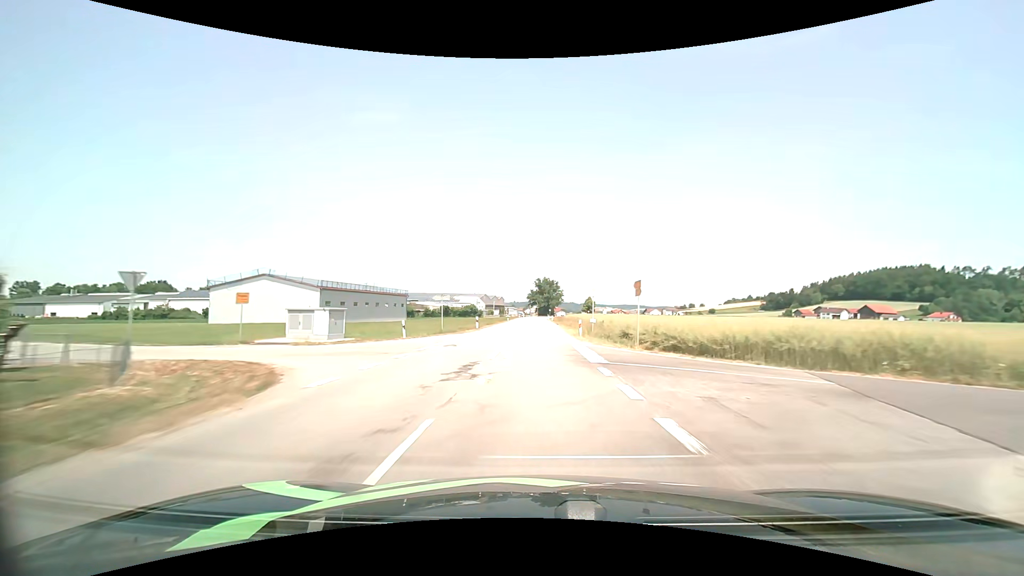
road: secondary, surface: asphalt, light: Day
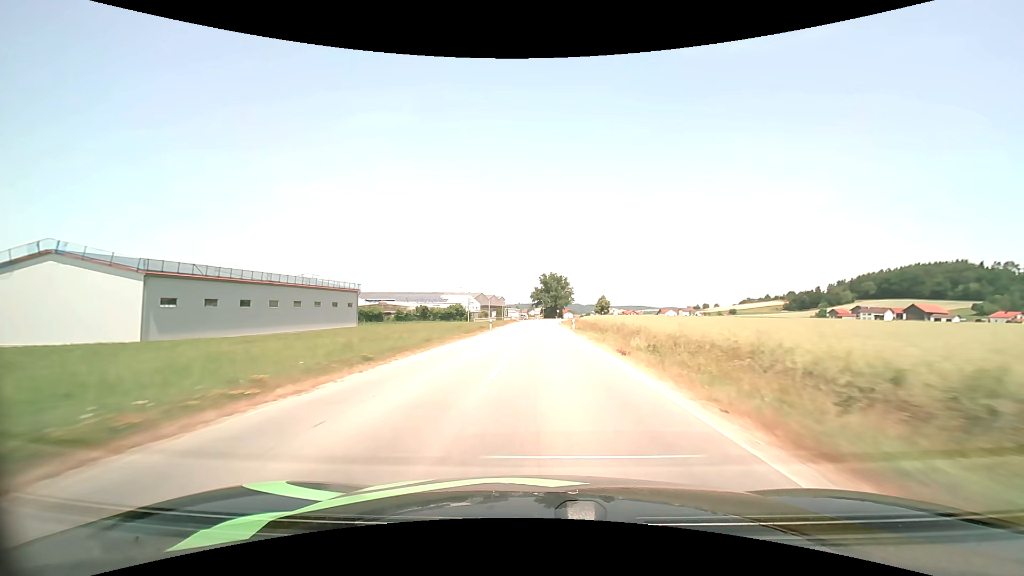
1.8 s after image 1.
(-0.4, +40.0) m; -1°
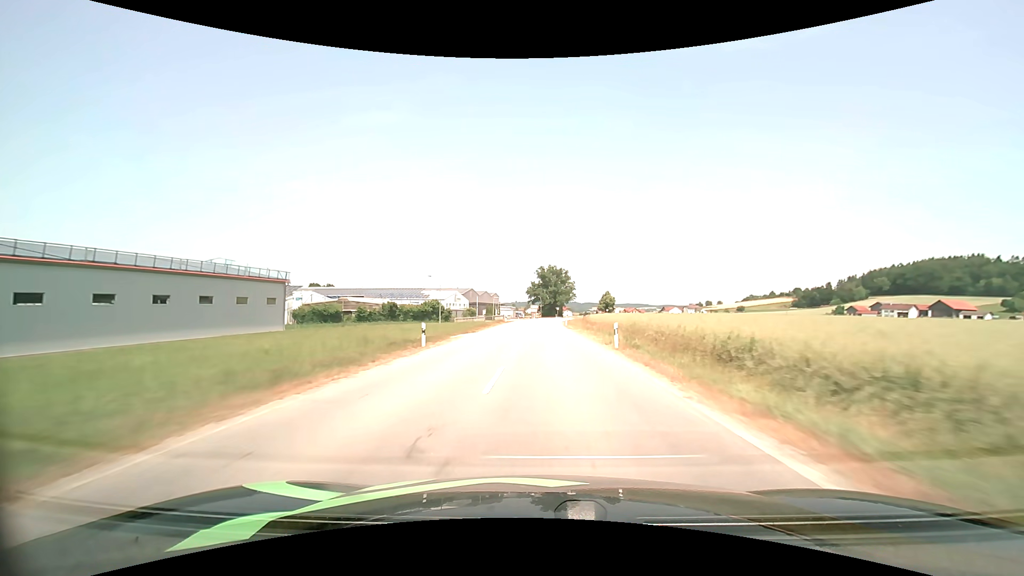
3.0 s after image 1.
(+0.1, +26.1) m; 0°
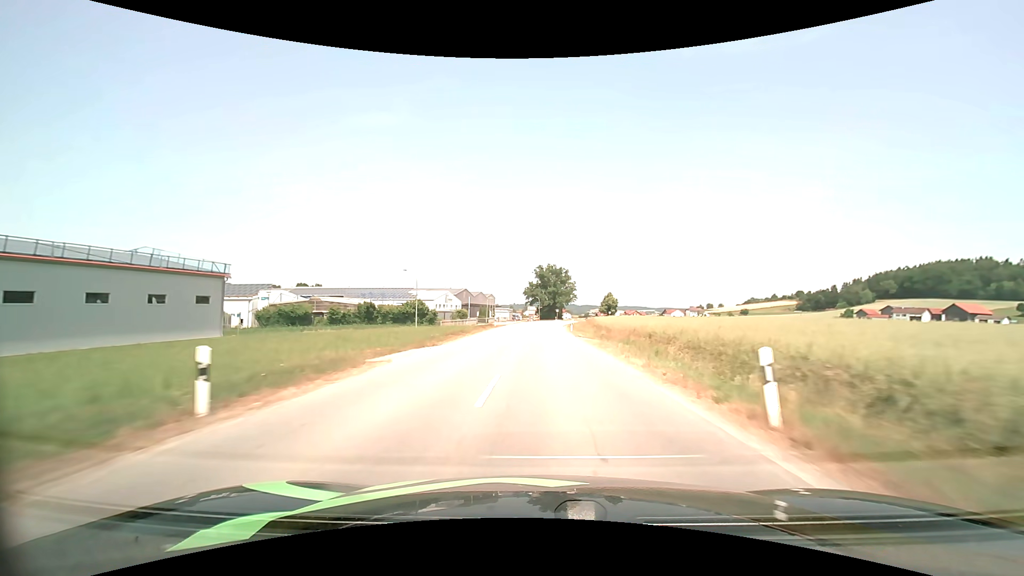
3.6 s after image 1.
(0.0, +13.0) m; 0°
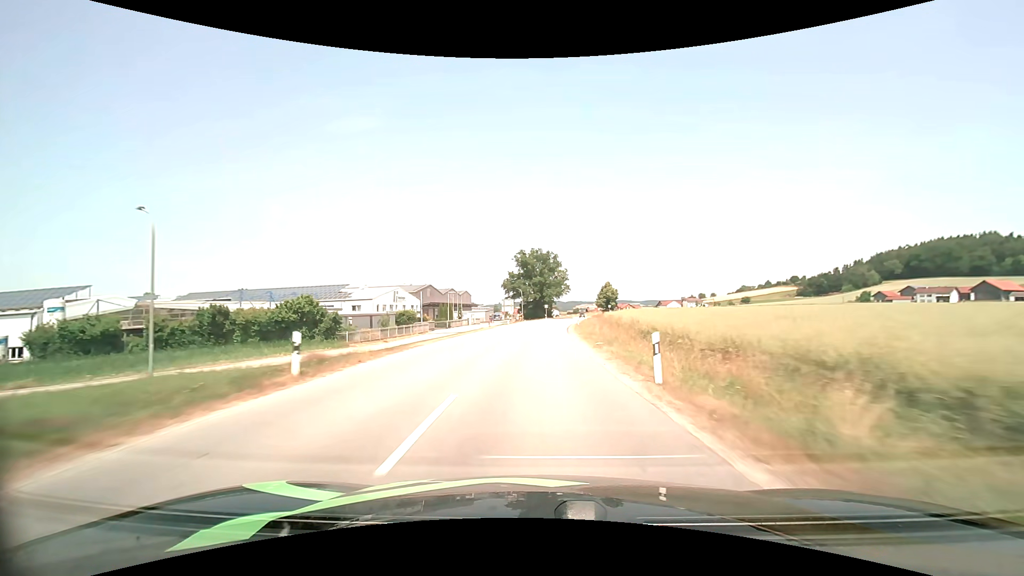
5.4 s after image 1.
(+0.6, +39.0) m; +2°
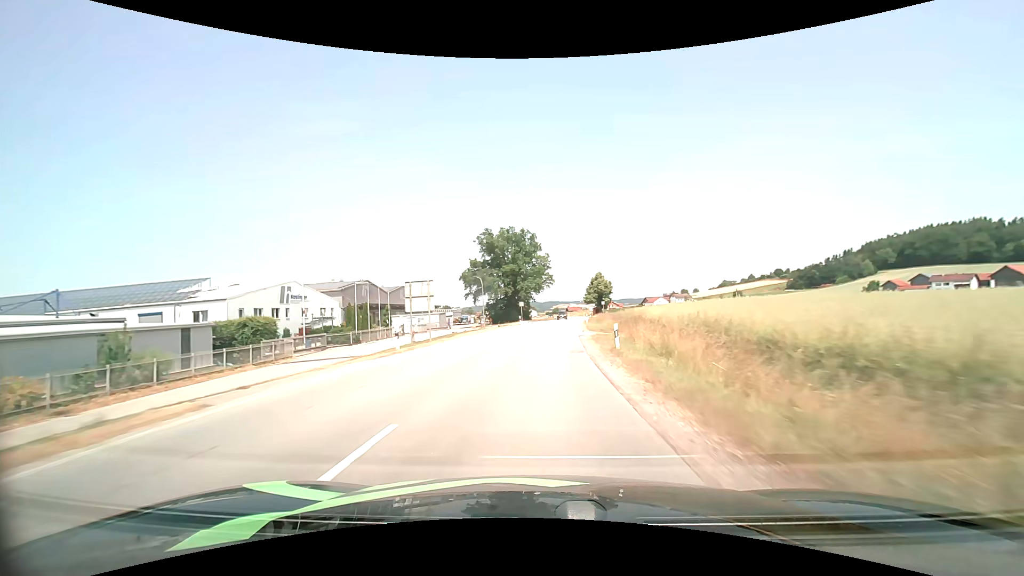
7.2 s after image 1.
(+0.8, +37.9) m; +3°
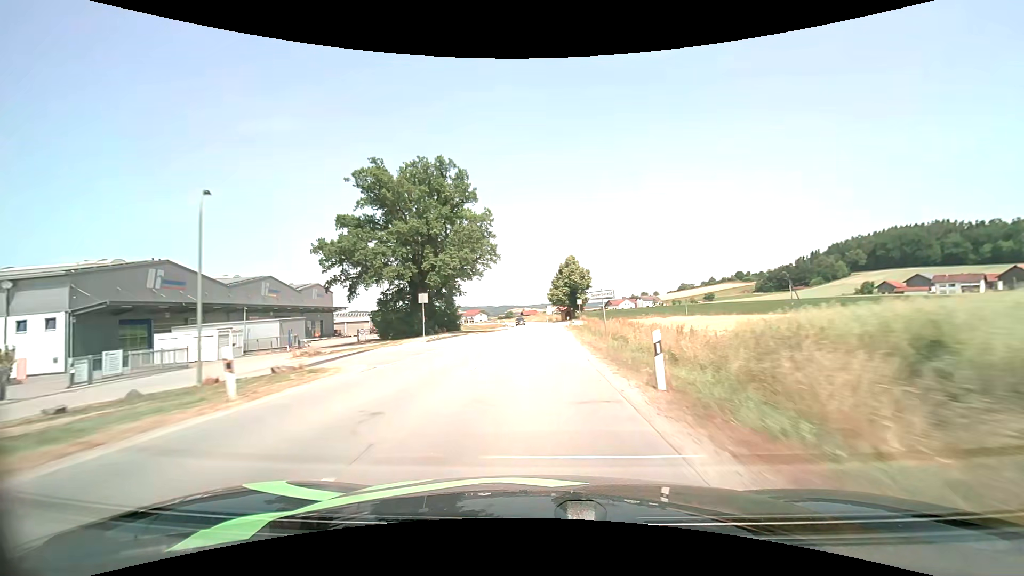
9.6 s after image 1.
(+2.5, +49.5) m; +5°
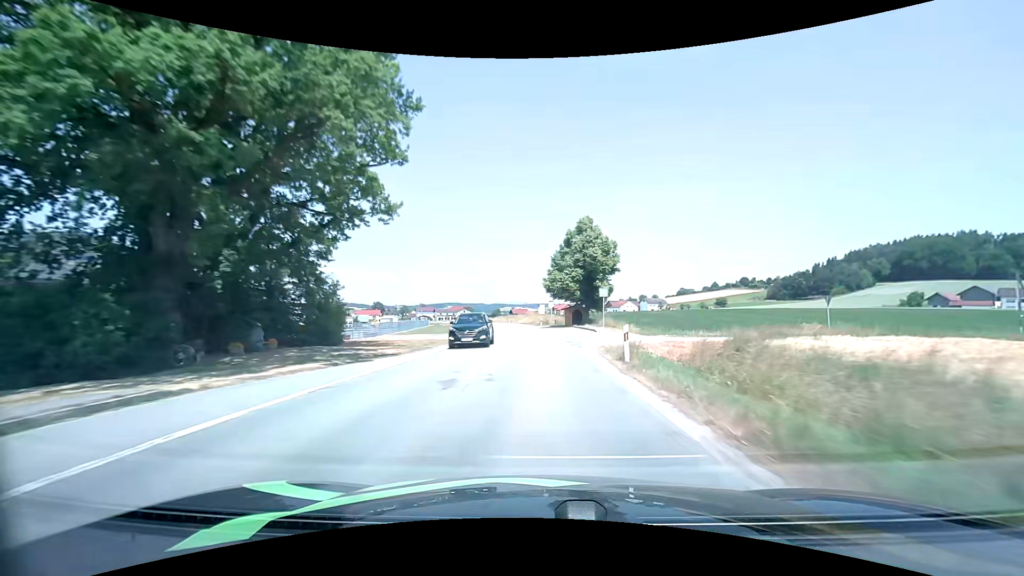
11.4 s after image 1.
(+0.3, +37.7) m; +1°
(0, +10) (0, +20) (0, +30) (-1, +40) (-1, +50) (-2, +60) (-3, +70) (-4, +80) (-5, +90) (-7, +100) m
